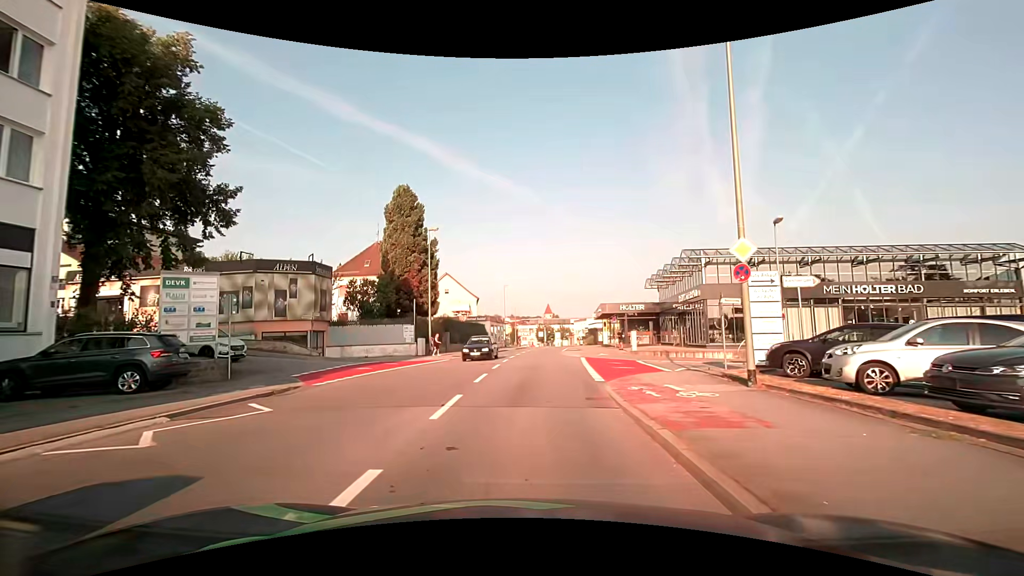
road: tertiary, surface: asphalt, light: Day
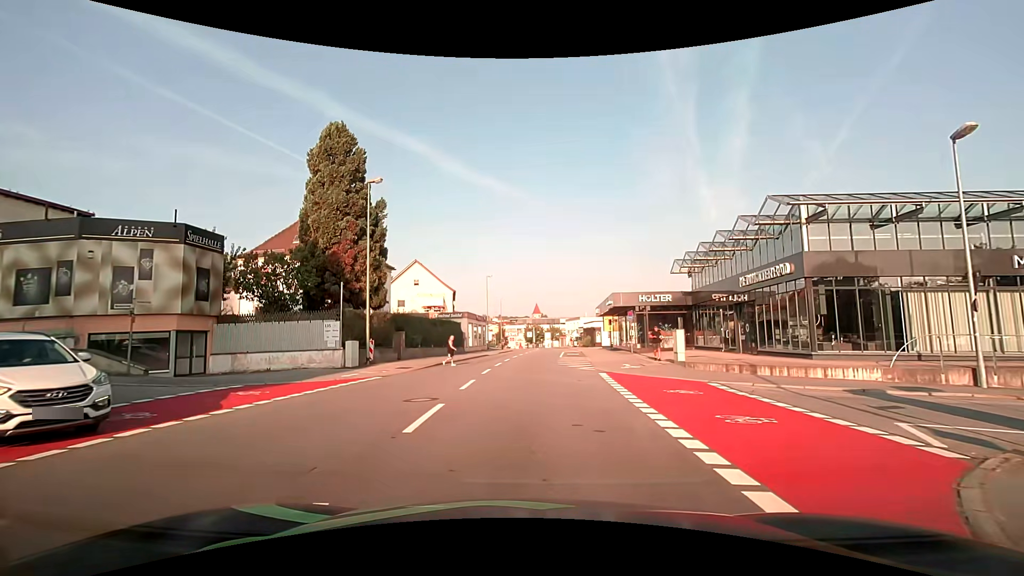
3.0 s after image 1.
(+0.1, +12.2) m; +1°
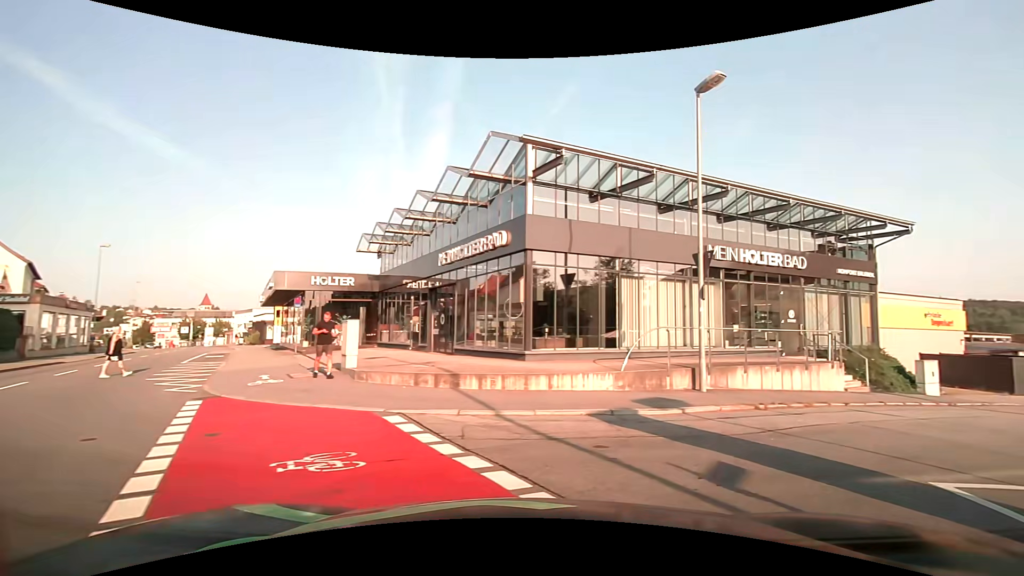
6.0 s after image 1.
(+1.8, +7.7) m; +35°
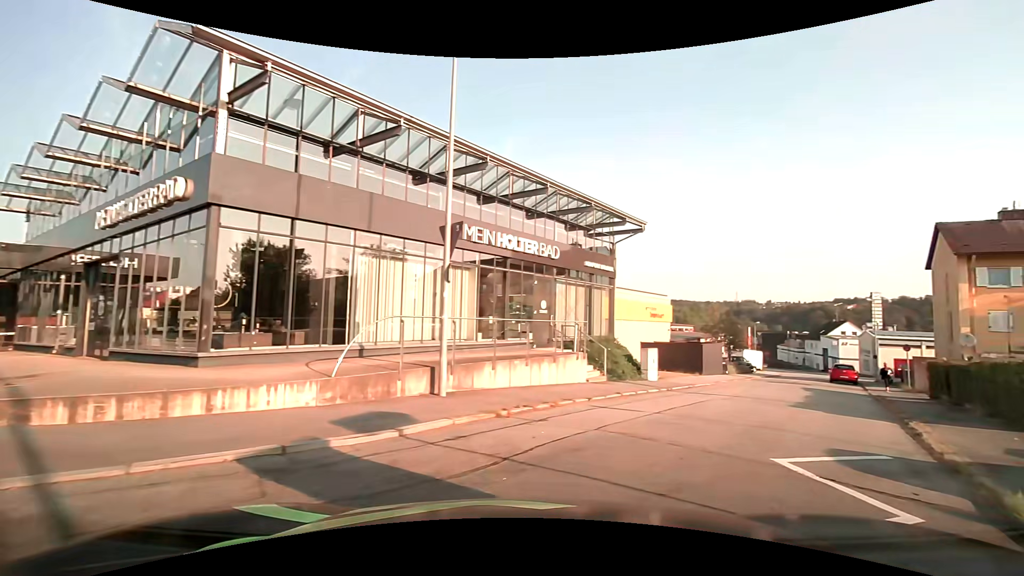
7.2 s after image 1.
(+0.7, +3.1) m; +26°
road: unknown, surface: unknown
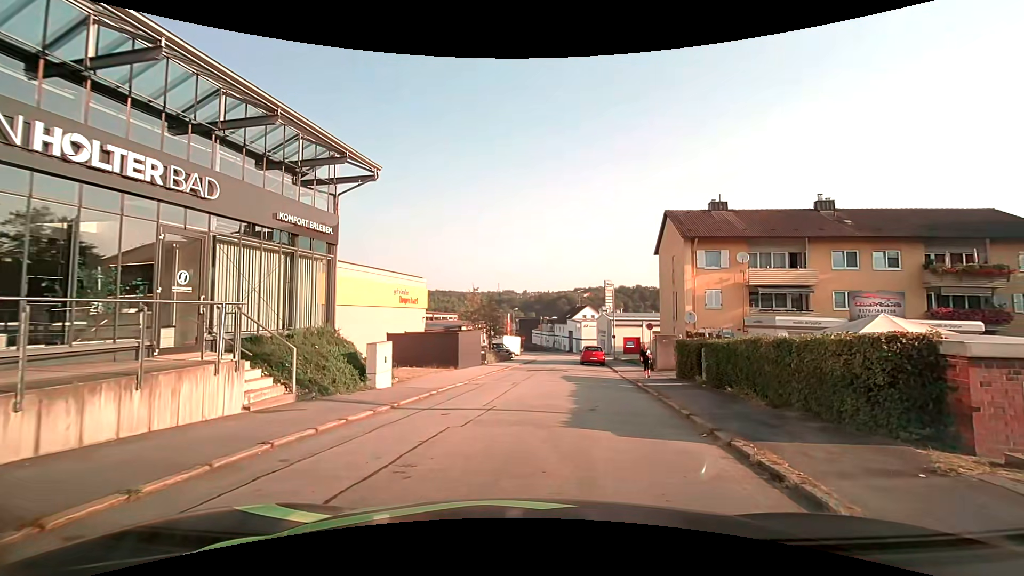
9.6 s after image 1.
(+1.8, +6.4) m; +27°
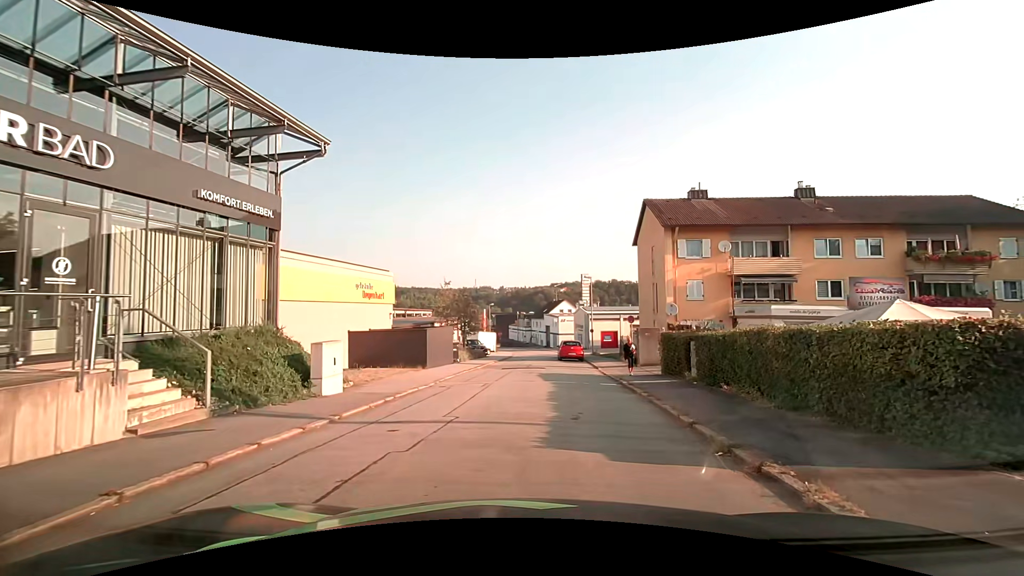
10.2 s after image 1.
(0.0, +1.9) m; +1°
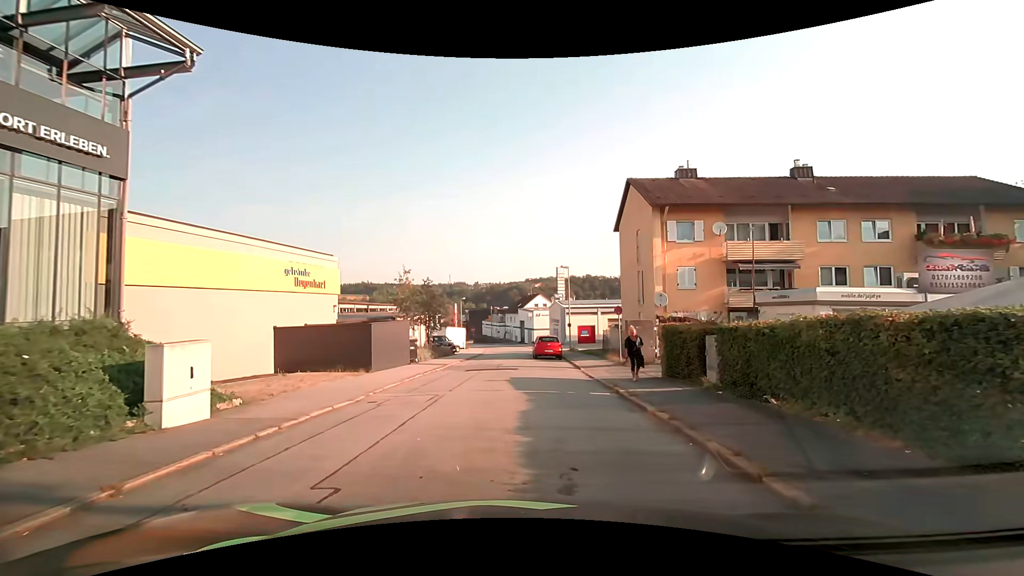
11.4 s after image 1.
(+0.1, +4.3) m; +3°
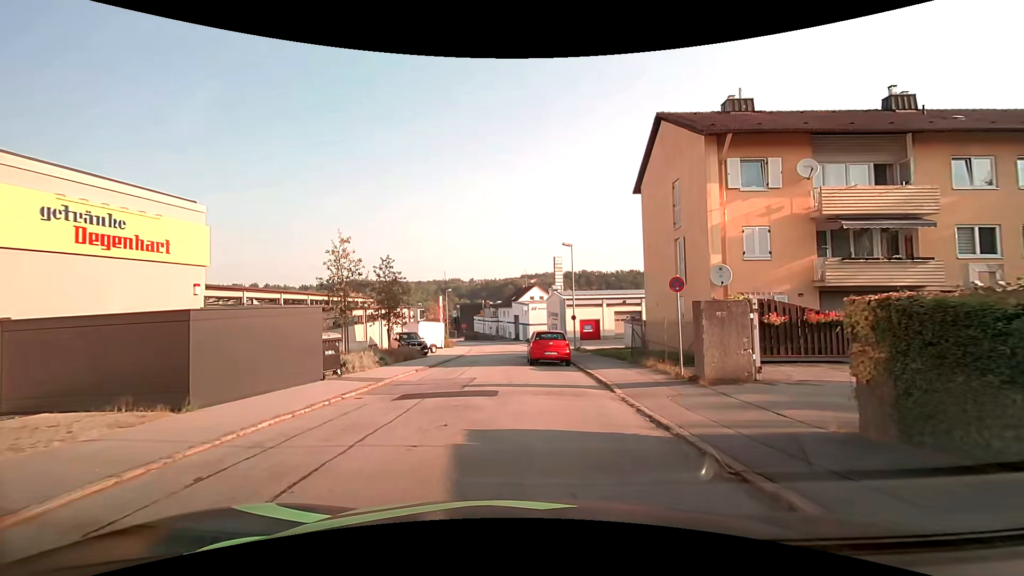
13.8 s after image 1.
(0.0, +9.8) m; 0°
(0, +10) (-2, +20) (-2, +30) (-2, +40) (-1, +50) (-2, +60) (-4, +70) (-6, +79) (-9, +89) (-11, +99) m
